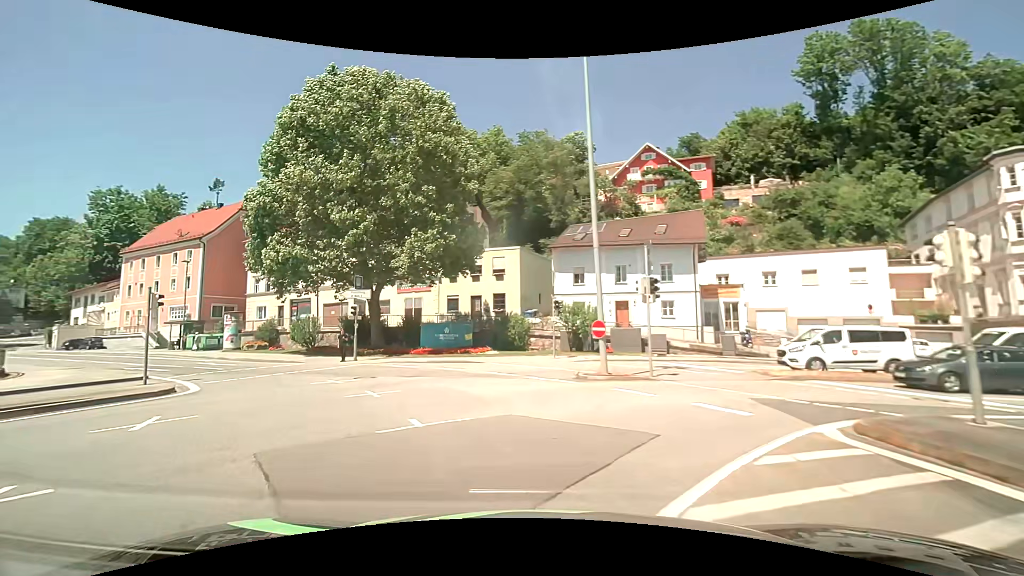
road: primary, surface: asphalt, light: Day
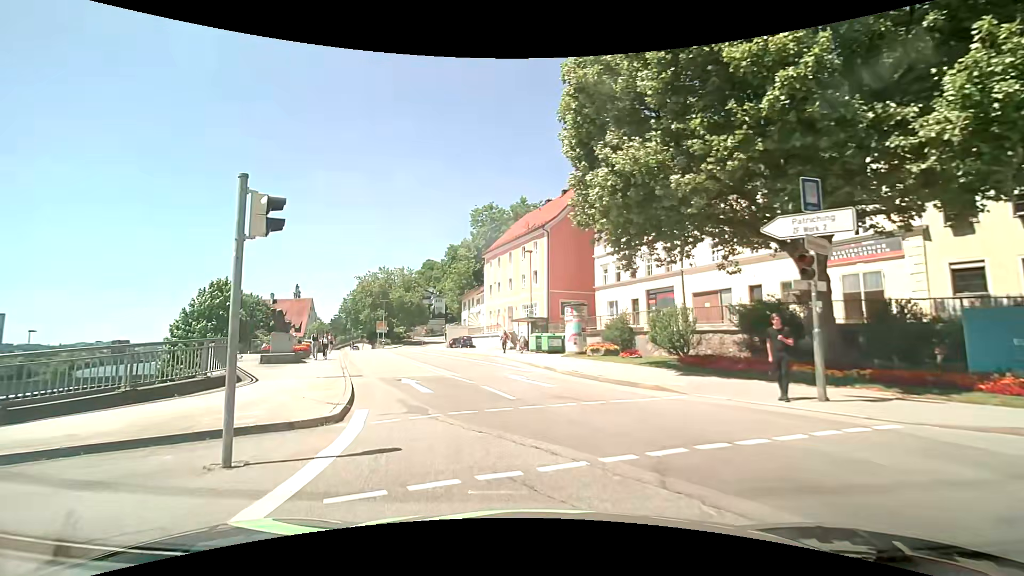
(-6.7, +15.7) m; -40°
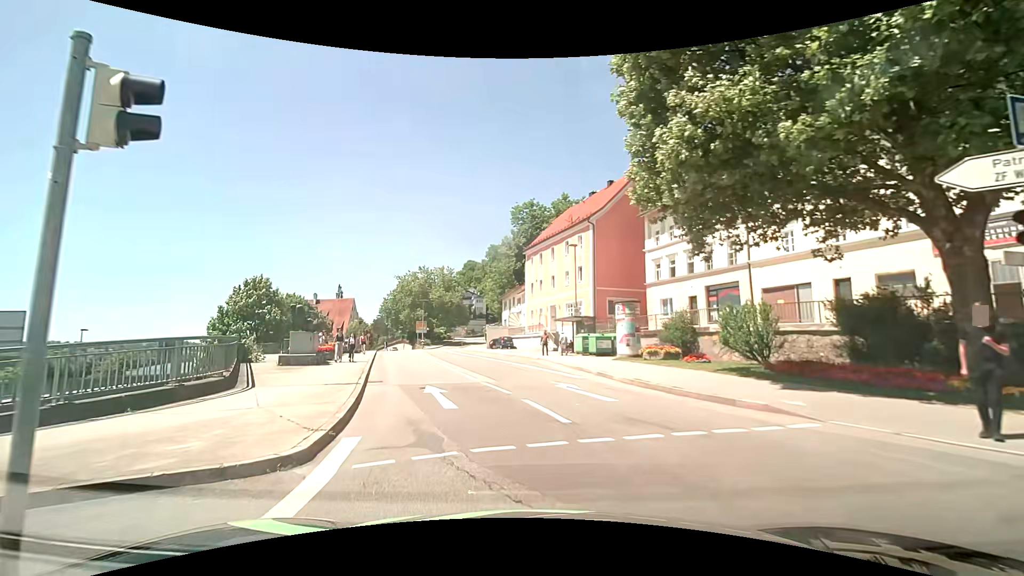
(-0.1, +3.2) m; -5°
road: primary_link
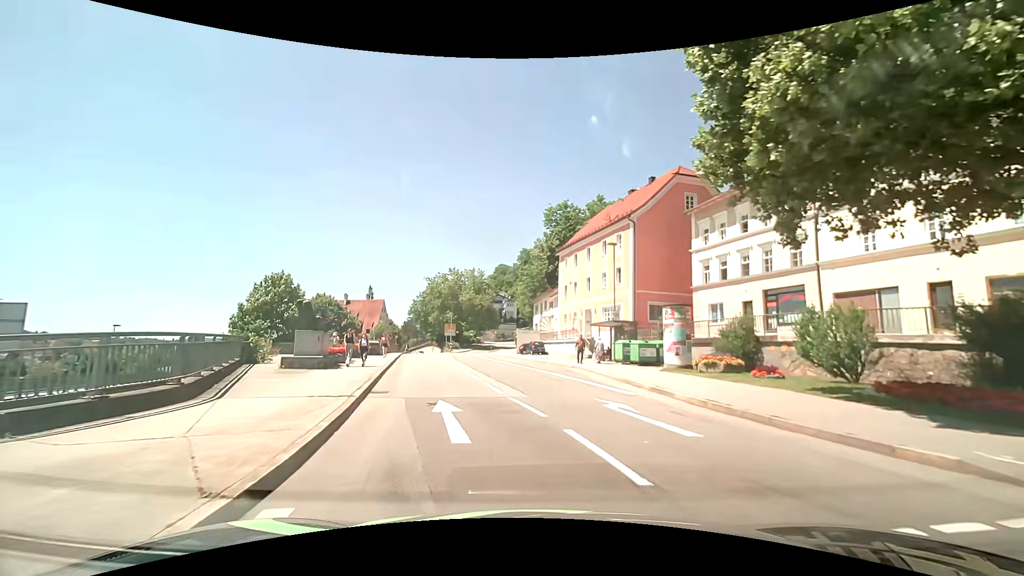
(-0.1, +3.1) m; -3°
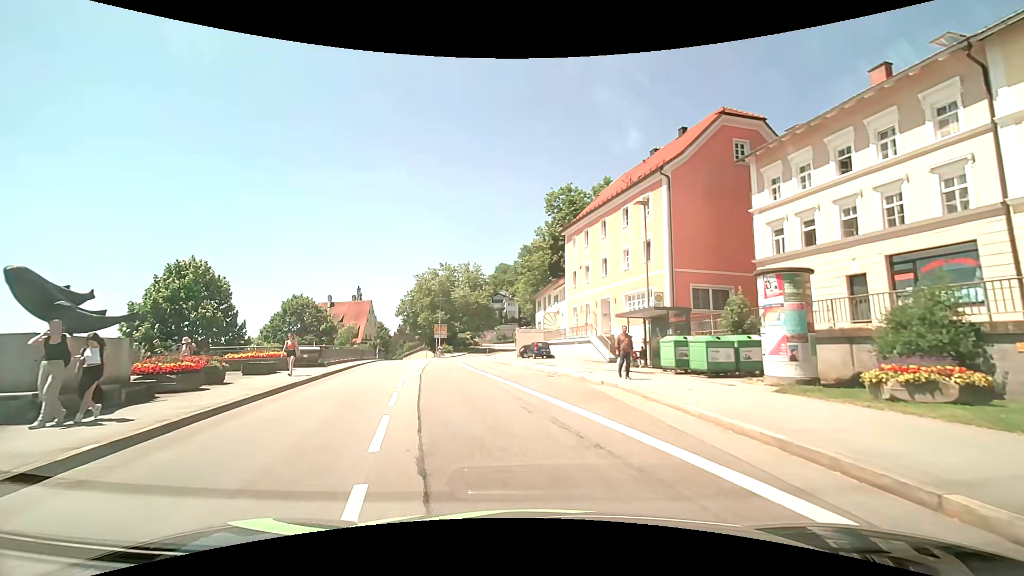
(+0.3, +11.5) m; -1°
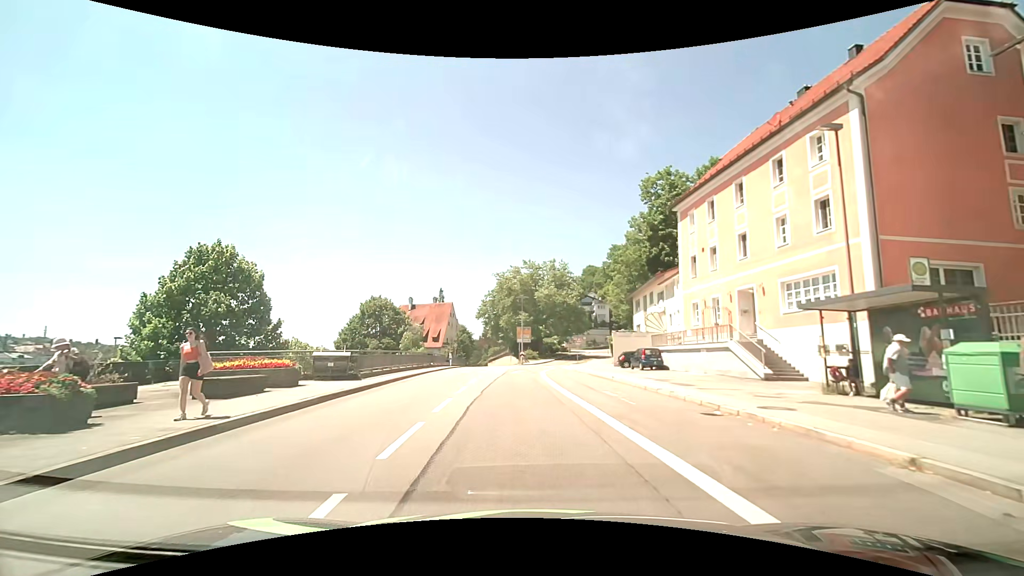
(-0.6, +9.5) m; -10°
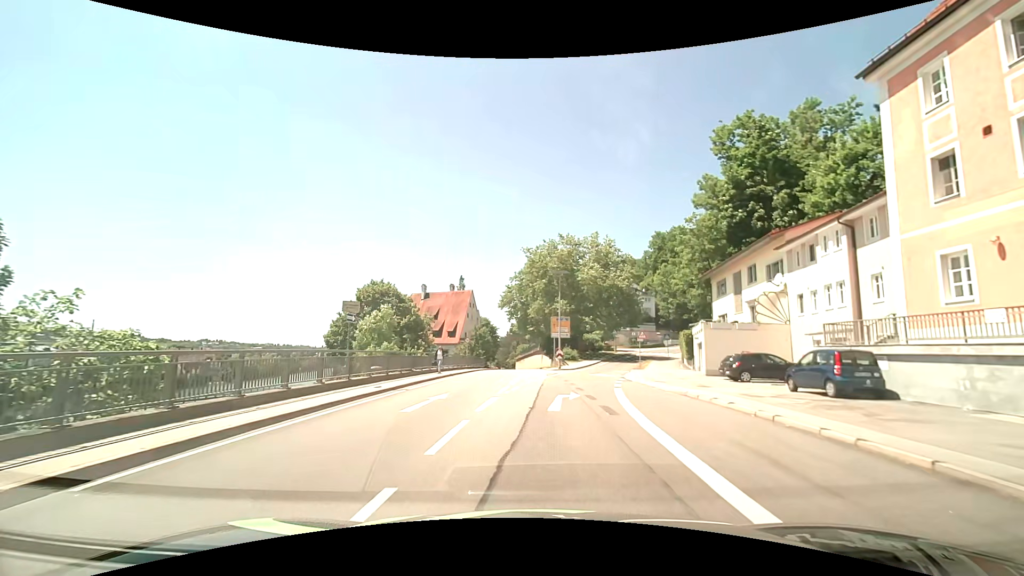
(-0.5, +18.1) m; -3°
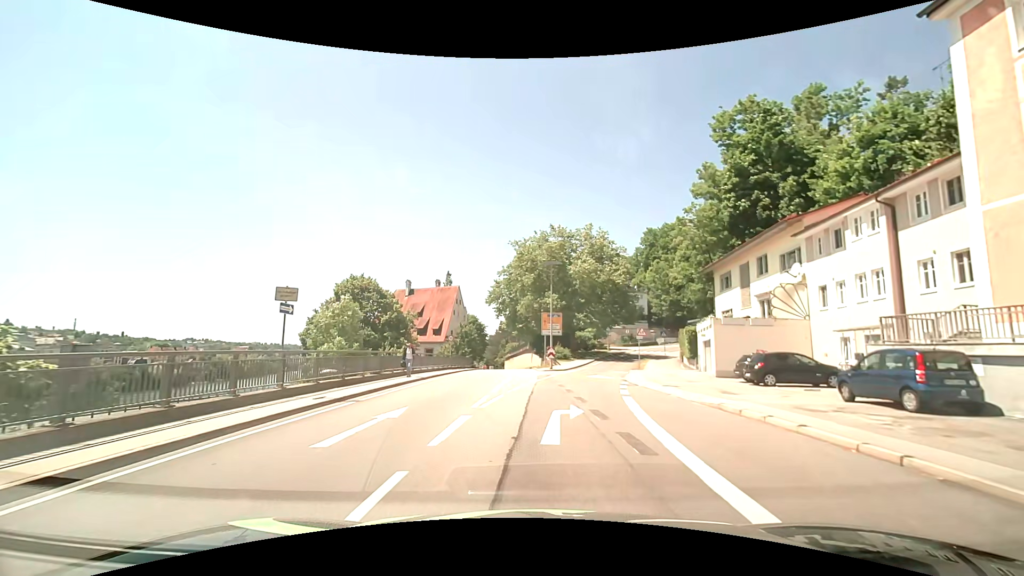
(+0.1, +3.9) m; +1°
(0, +10) (+2, +20) (+3, +30) (+5, +40) (+7, +49) (+10, +59) (+14, +68) (+19, +77) (+26, +84) (+34, +90) m
